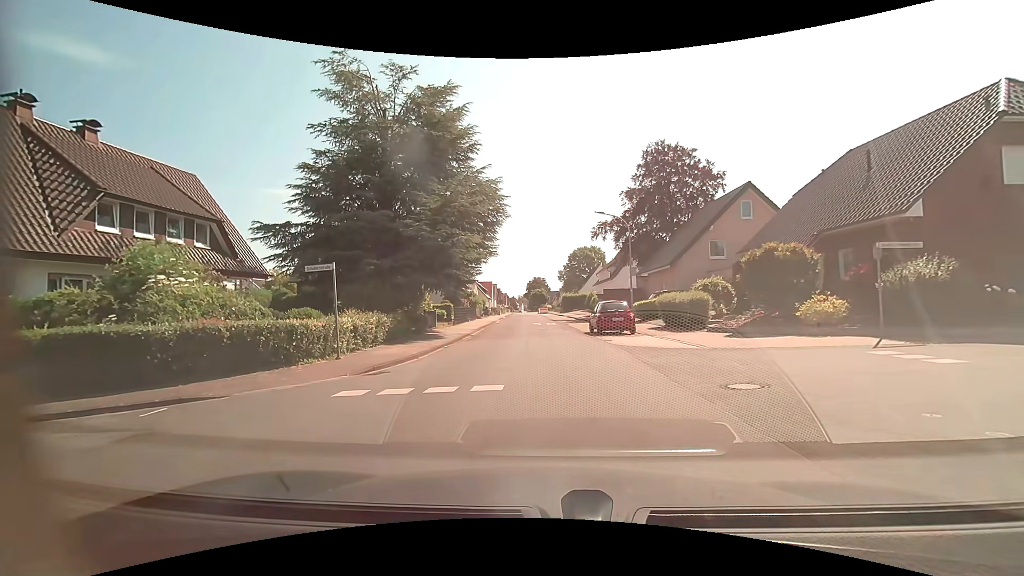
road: residential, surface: asphalt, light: Day
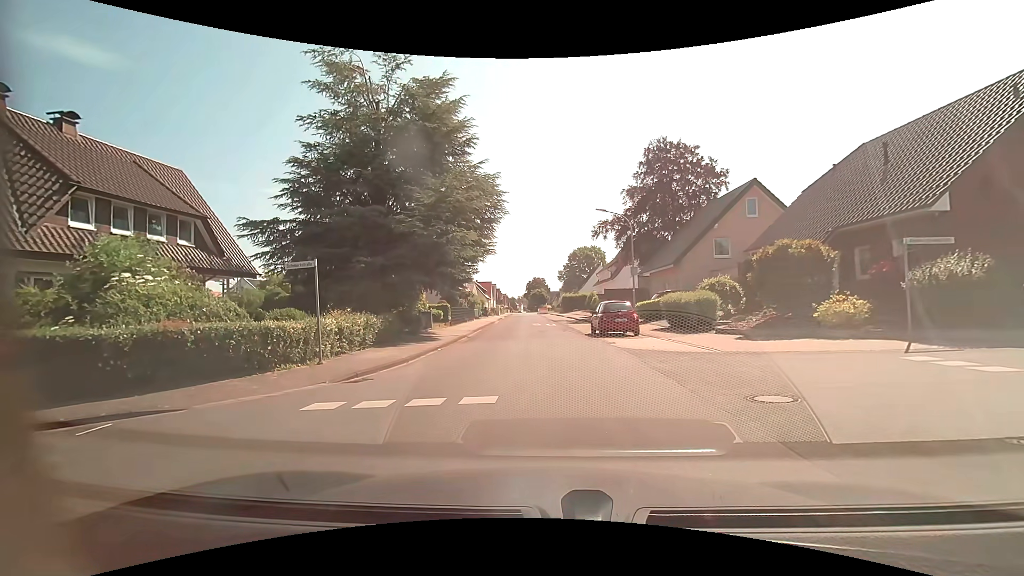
(0.0, +1.1) m; +2°
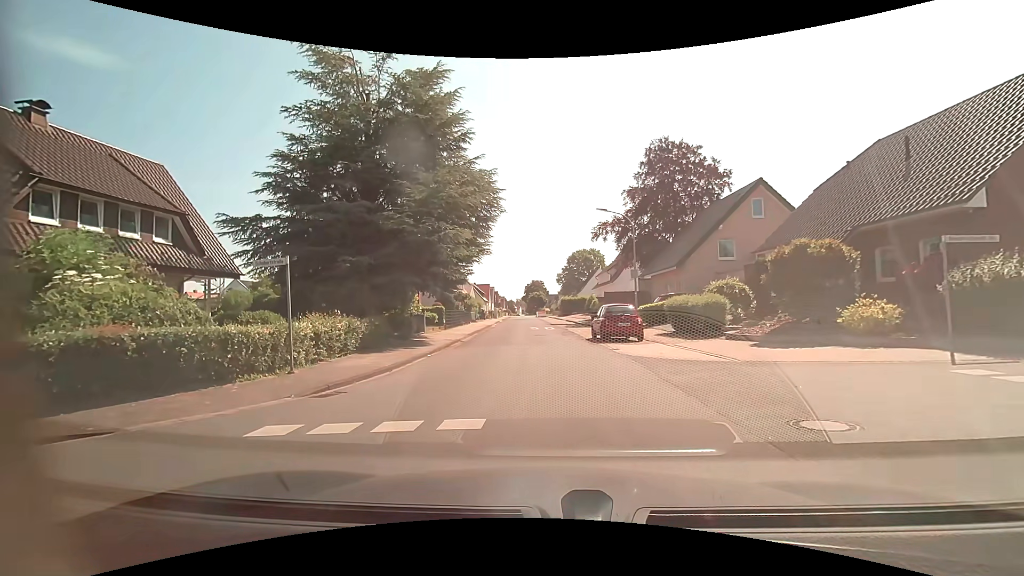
(0.0, +1.3) m; +1°
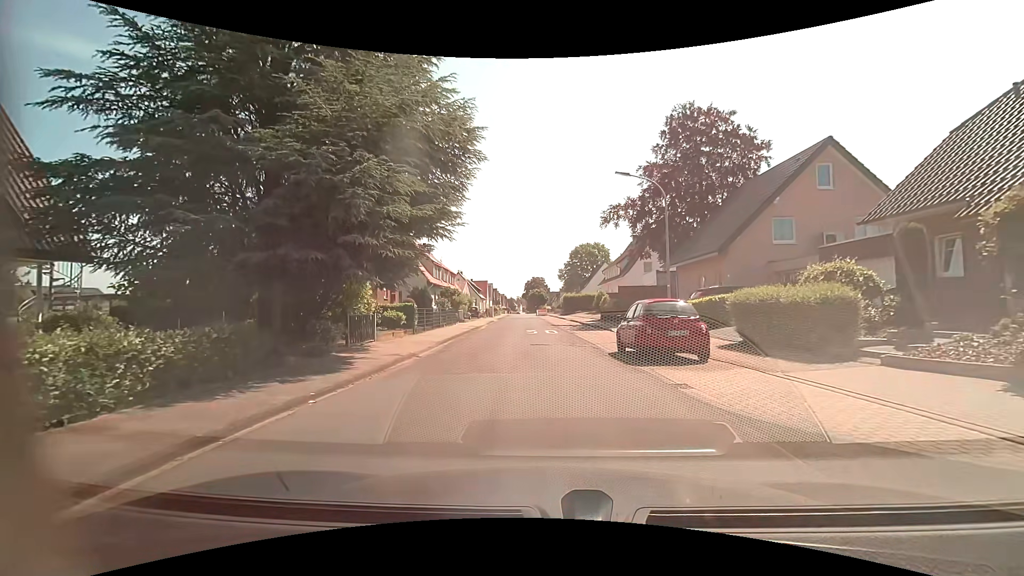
(0.0, +8.3) m; -1°
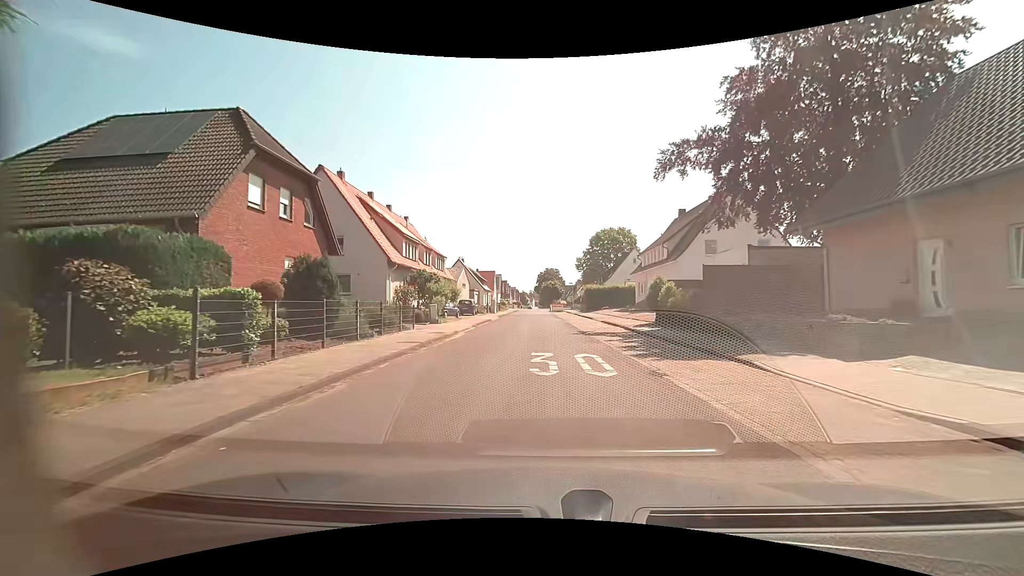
(-0.3, +16.7) m; -1°
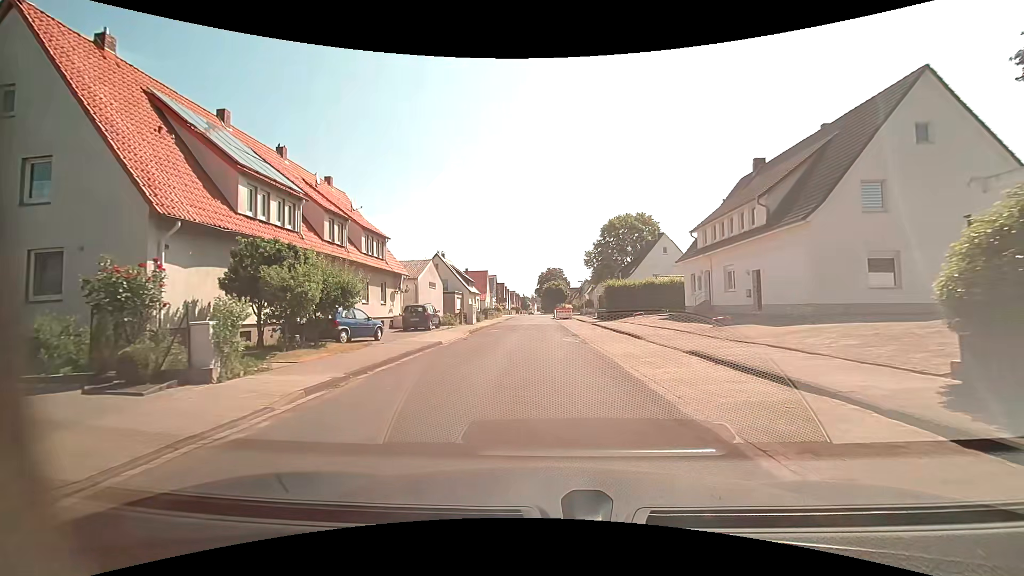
(0.0, +19.9) m; 0°
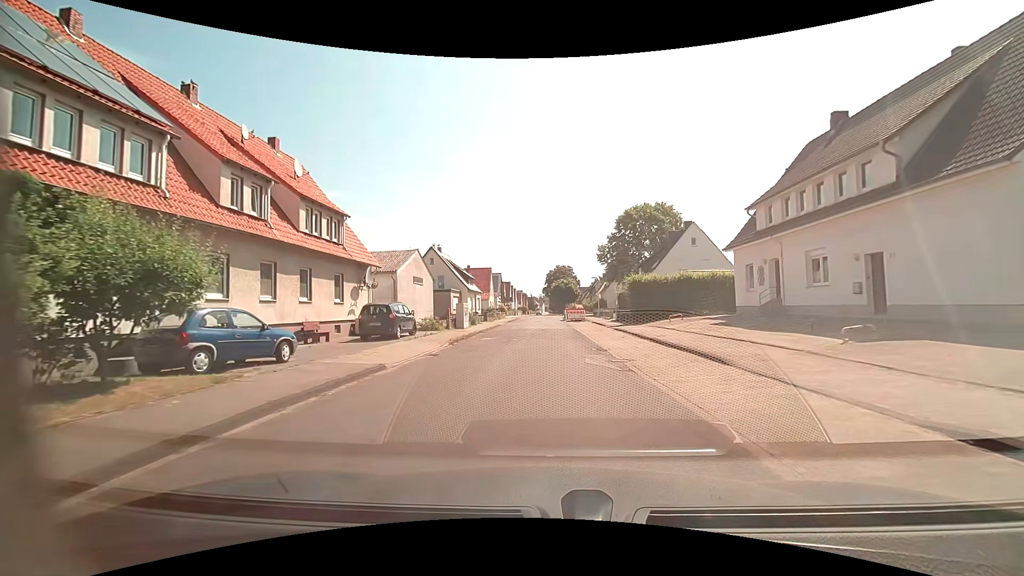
(-0.1, +8.3) m; -1°
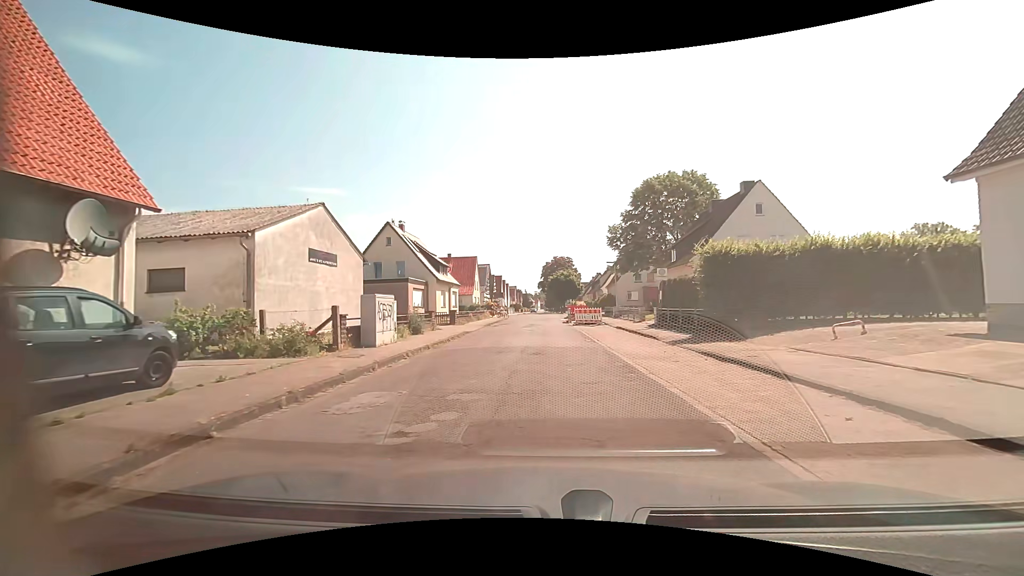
(-0.1, +16.6) m; 0°
(0, +10) (+1, +20) (+1, +30) (+1, +40) (+1, +50) (+1, +60) (-3, +69) (-13, +69) (-23, +69) (-33, +69) m
